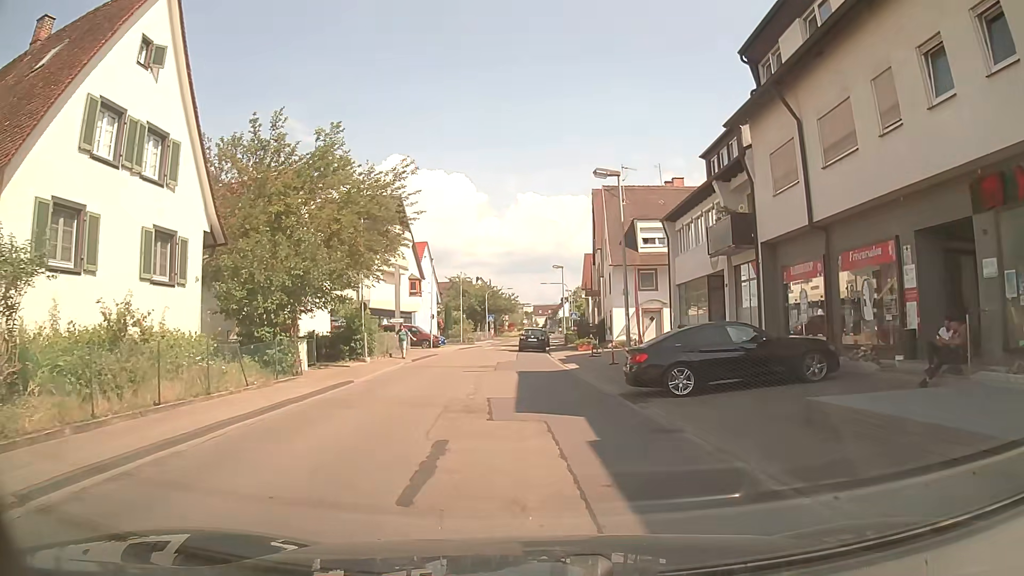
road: tertiary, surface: asphalt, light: Day
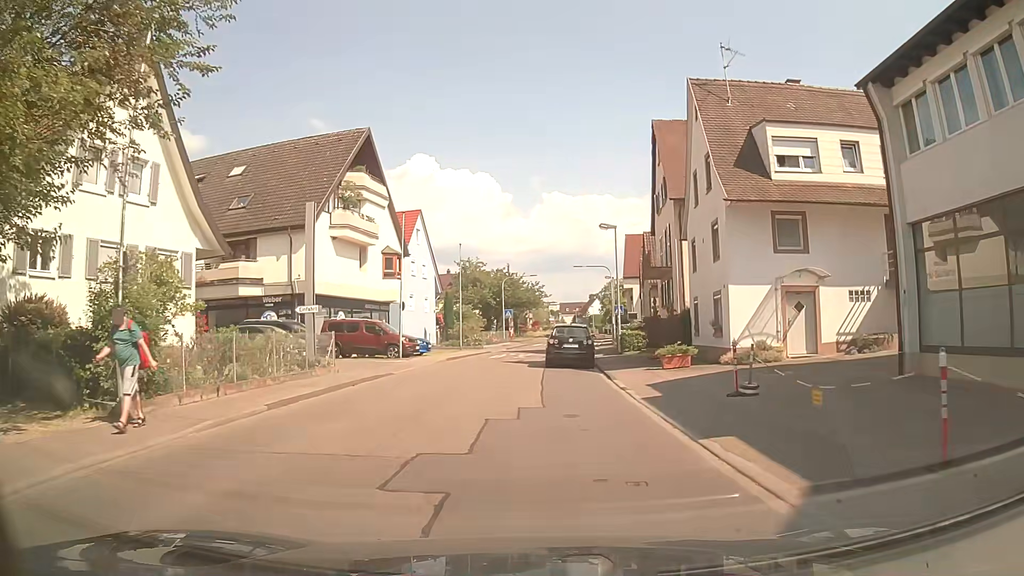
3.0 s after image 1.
(-0.4, +19.5) m; -2°
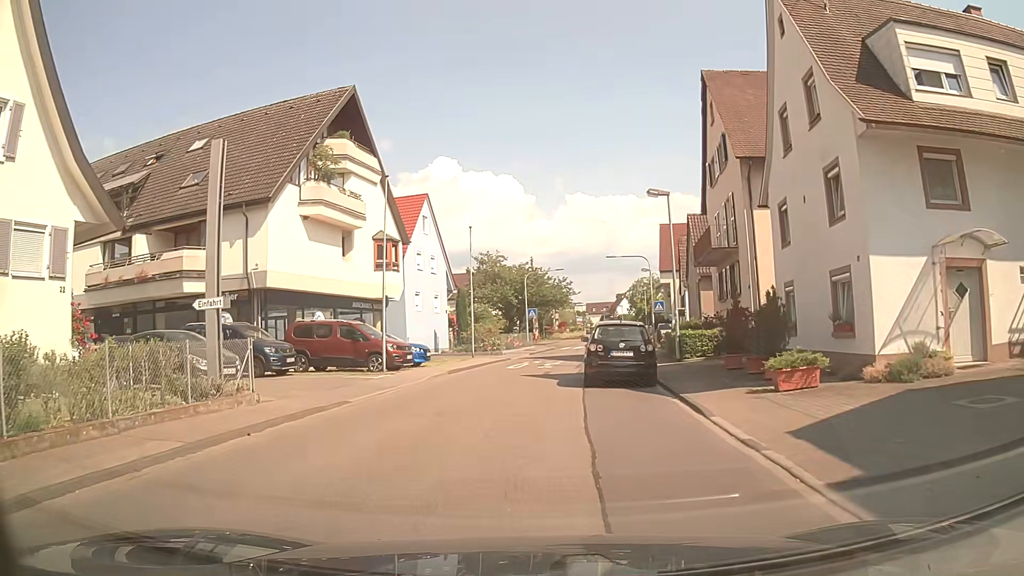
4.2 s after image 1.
(0.0, +7.8) m; -2°
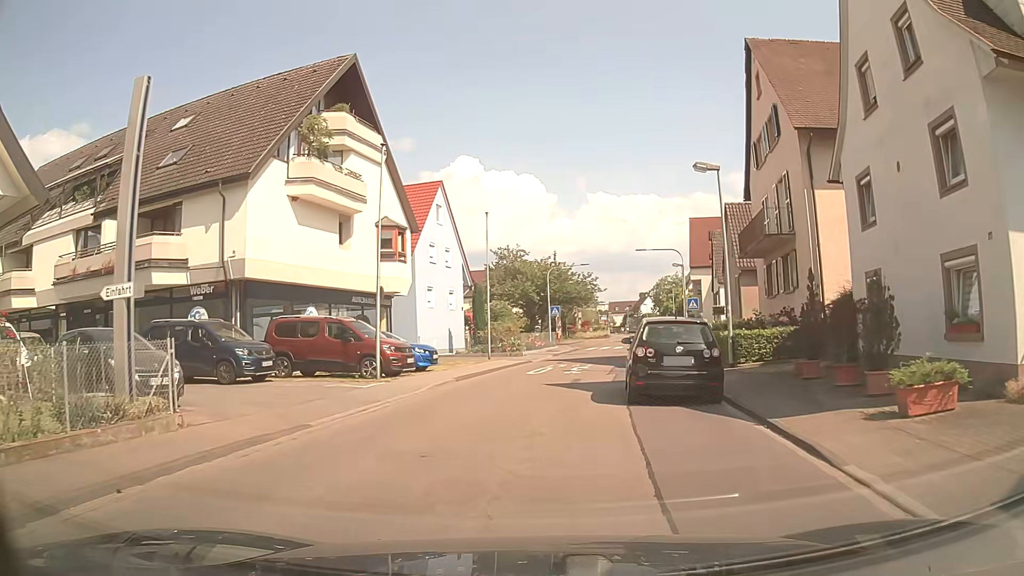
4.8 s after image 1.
(0.0, +3.9) m; -2°
